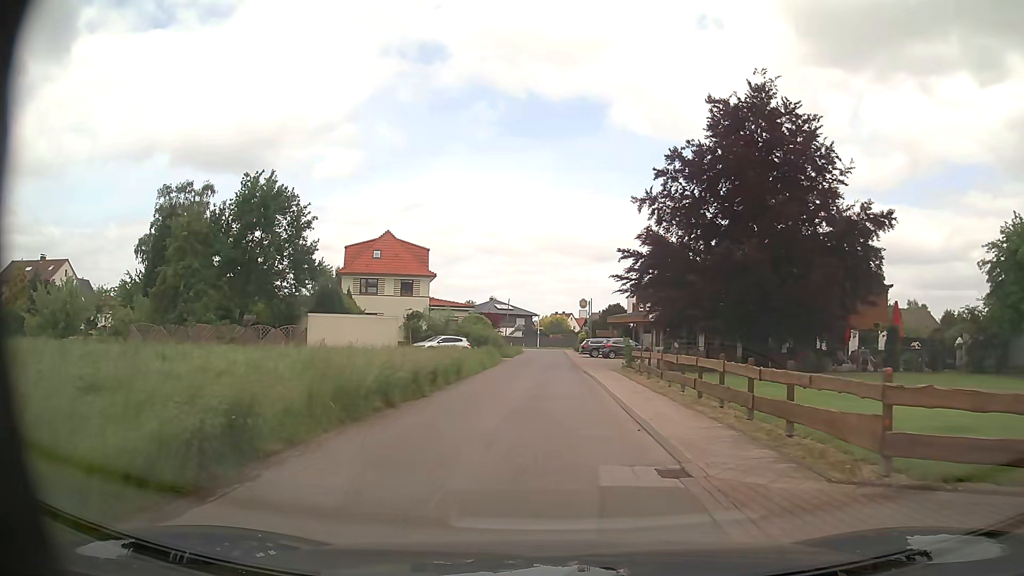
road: residential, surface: asphalt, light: Day
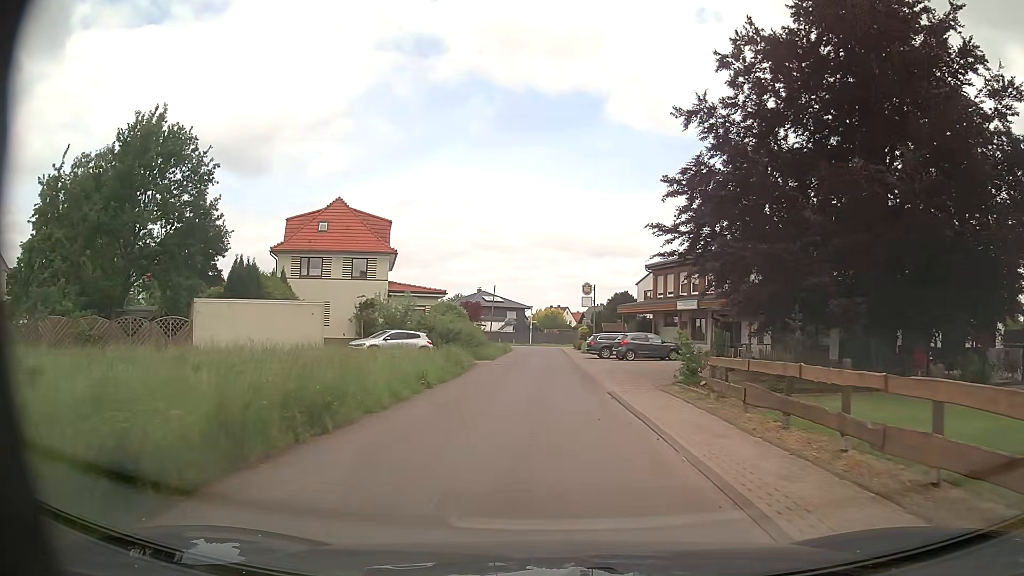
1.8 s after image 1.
(0.0, +14.1) m; 0°
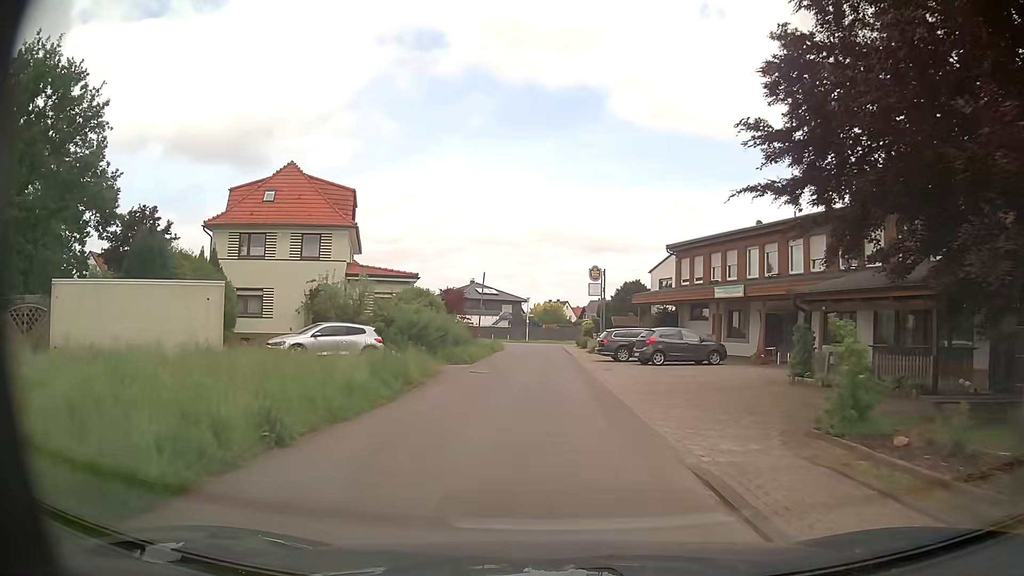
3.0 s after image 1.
(0.0, +9.7) m; 0°
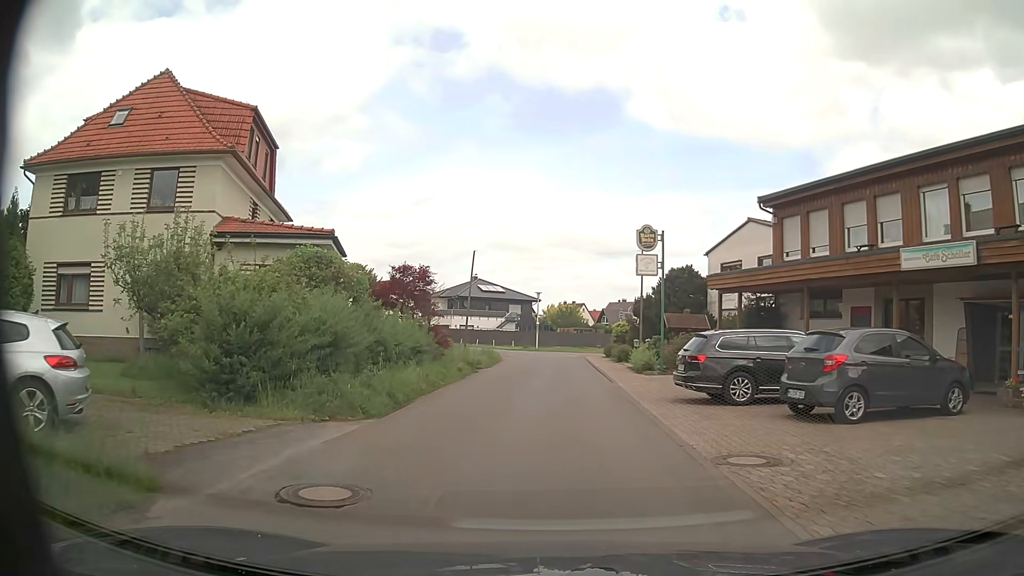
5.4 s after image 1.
(-0.1, +16.6) m; 0°
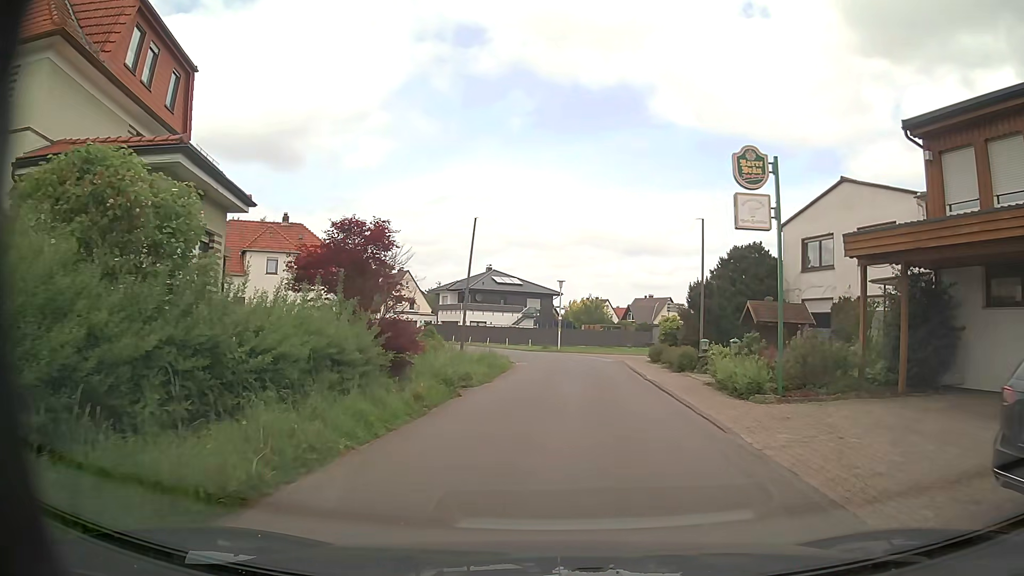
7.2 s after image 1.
(-0.3, +10.3) m; -2°
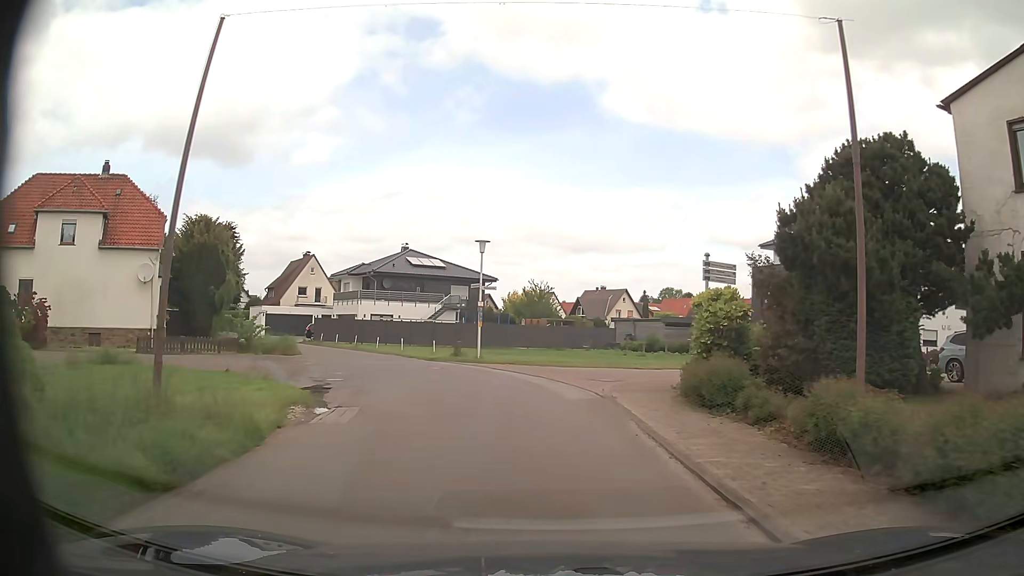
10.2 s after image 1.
(+1.2, +19.6) m; +5°
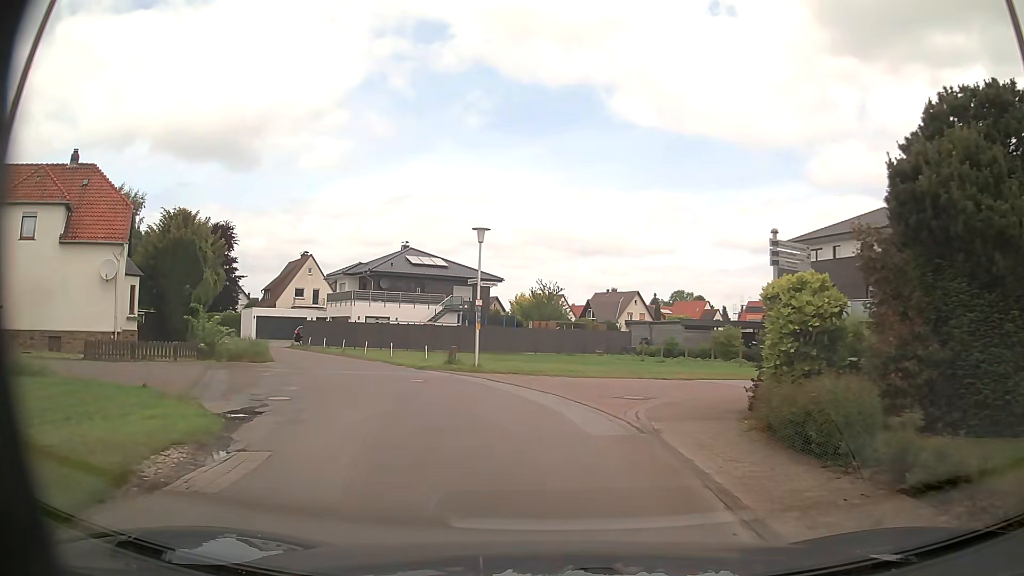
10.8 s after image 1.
(0.0, +4.2) m; -1°
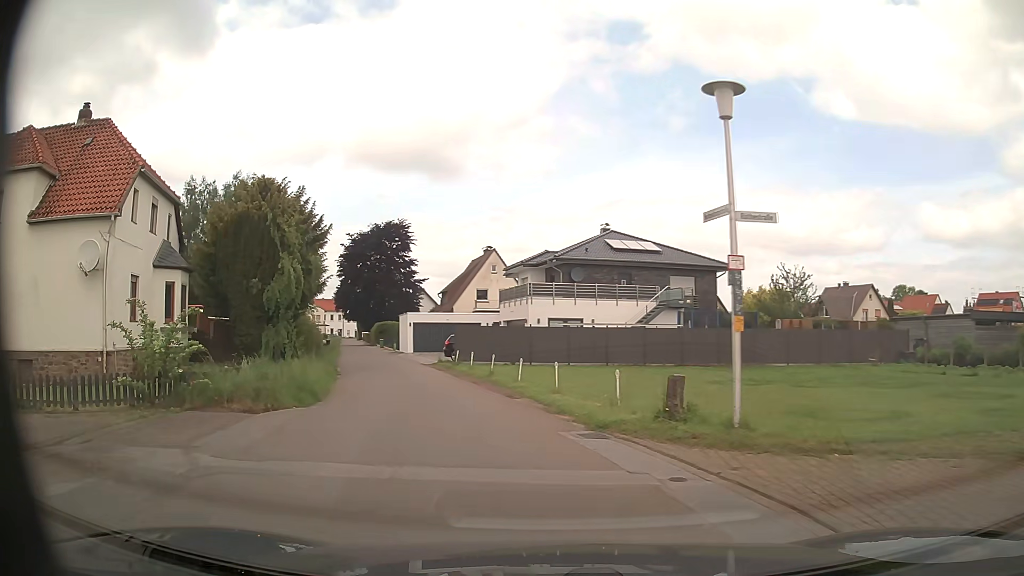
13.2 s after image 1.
(-1.2, +14.0) m; -17°
(-1, +10) (-4, +20) (-7, +29) (-10, +38) (-14, +48) (-17, +57) (-20, +67) (-23, +76) (-26, +86) (-29, +95) m
